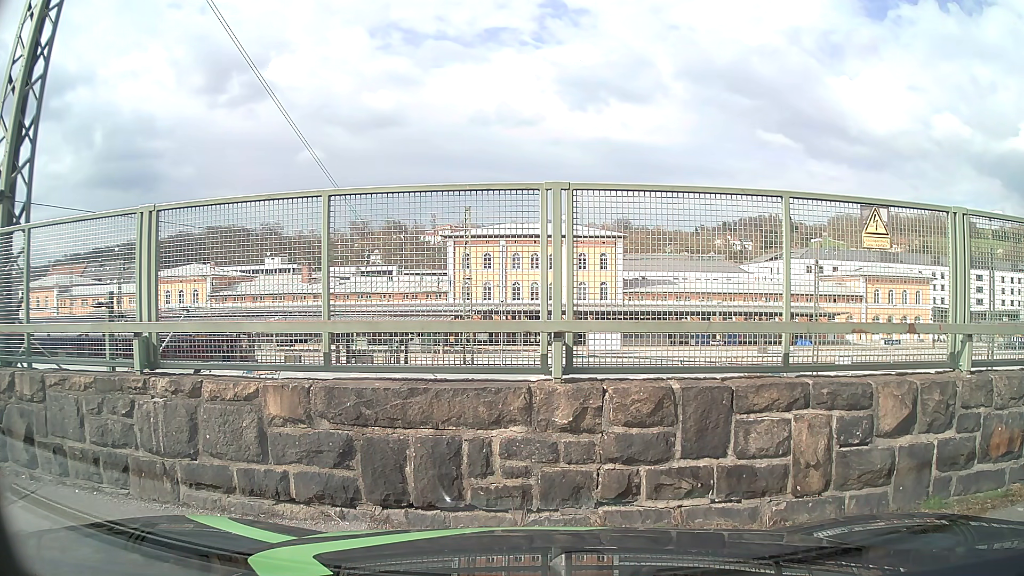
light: Day
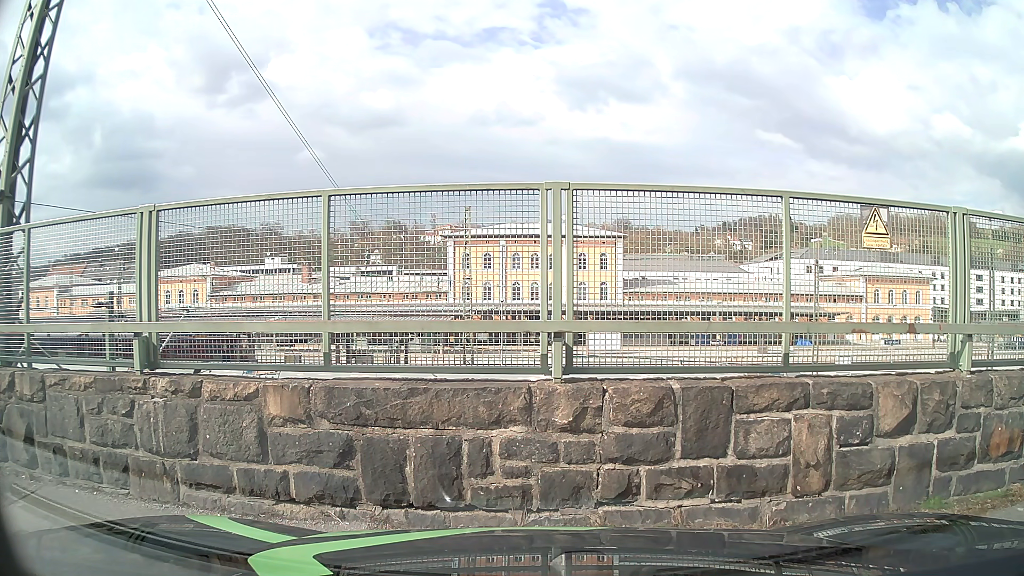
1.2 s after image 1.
(0.0, 0.0) m; 0°
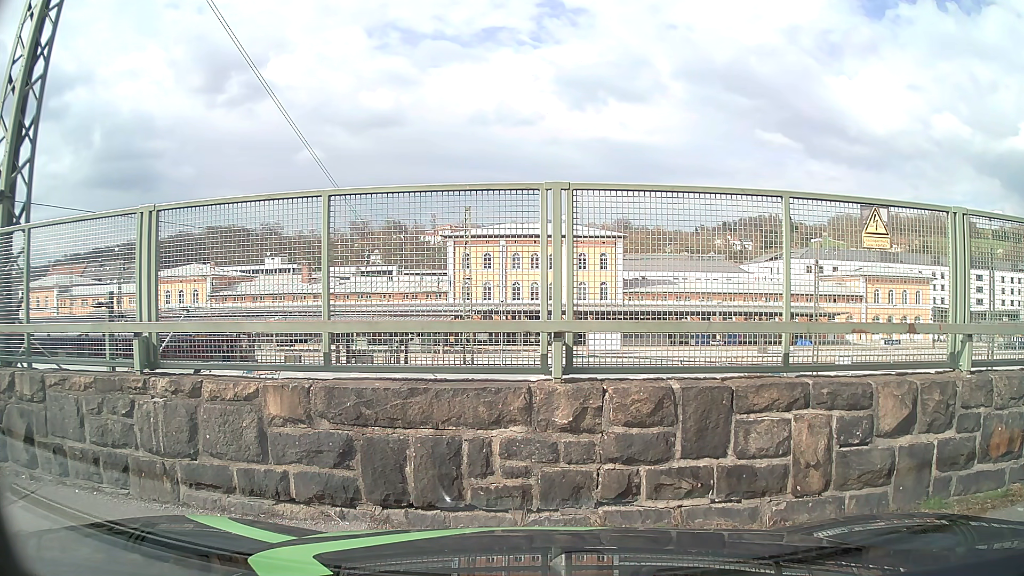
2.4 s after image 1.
(0.0, 0.0) m; 0°
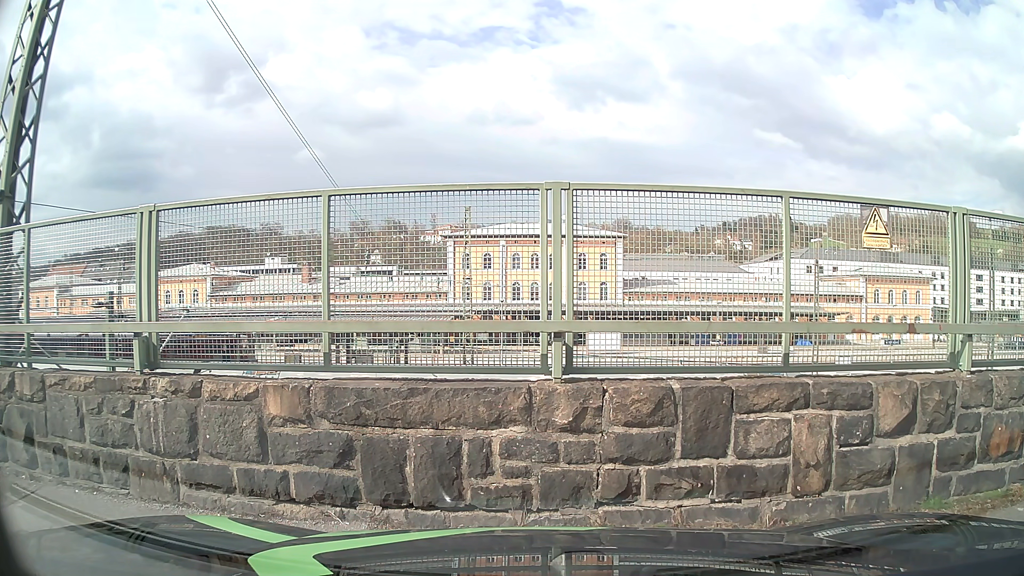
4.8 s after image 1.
(0.0, 0.0) m; 0°
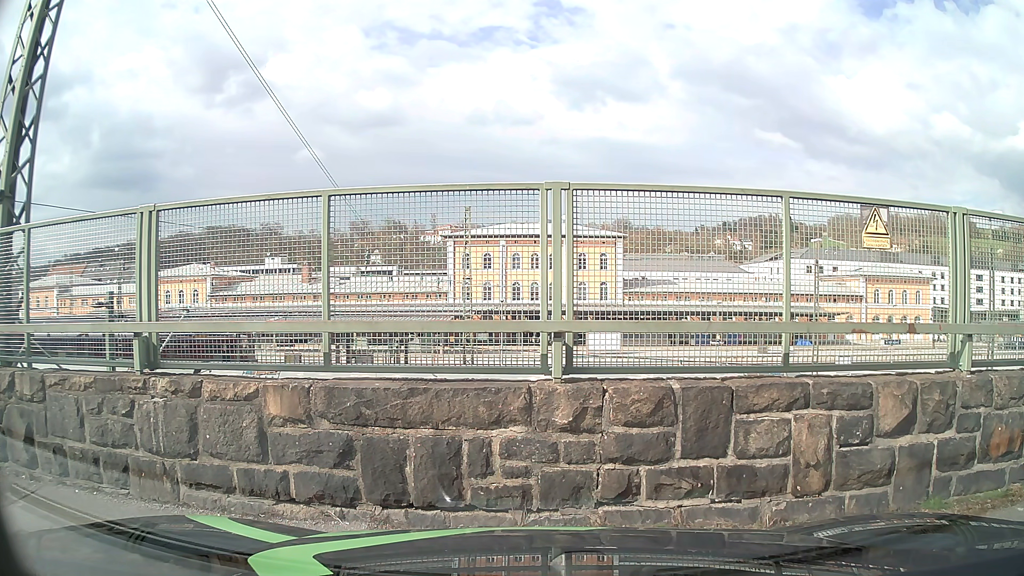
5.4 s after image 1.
(0.0, 0.0) m; 0°
